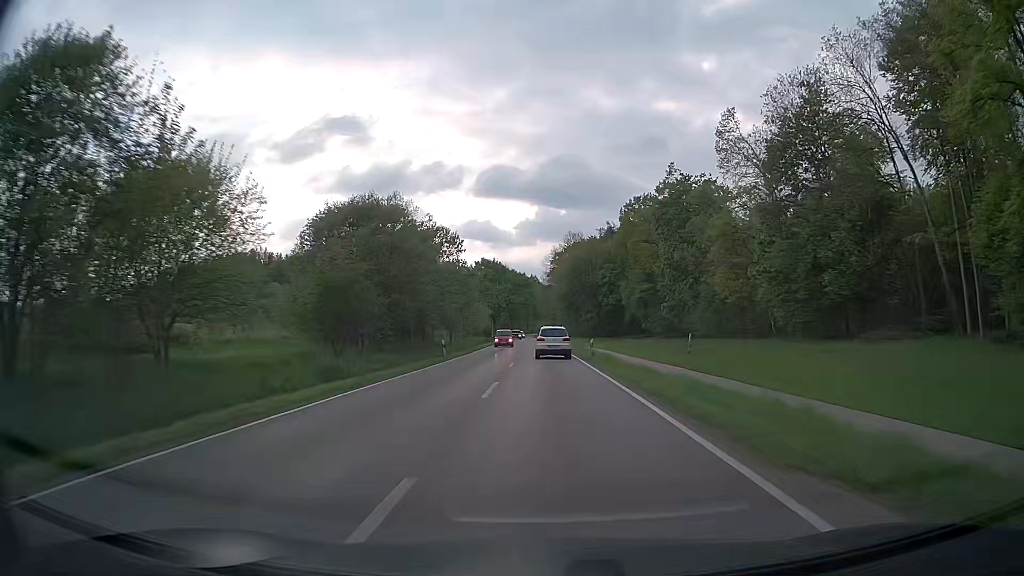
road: secondary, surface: asphalt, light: Day
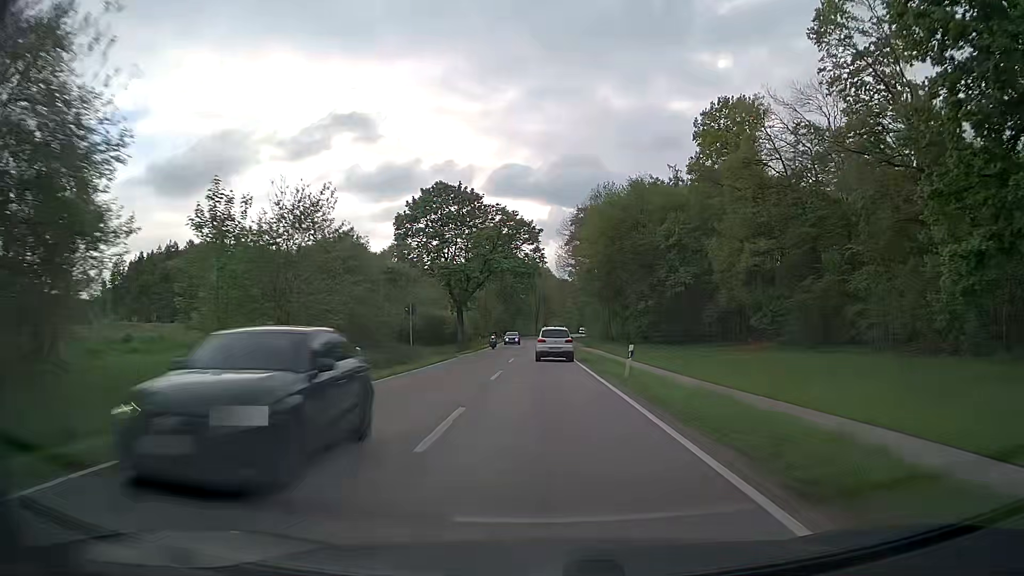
(-0.1, +65.3) m; -1°
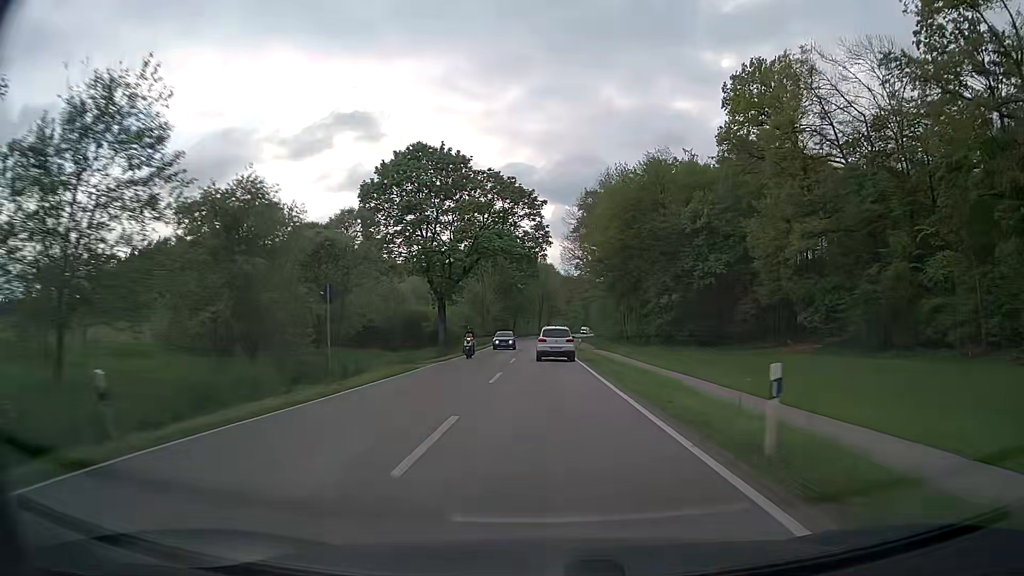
(0.0, +12.9) m; -1°
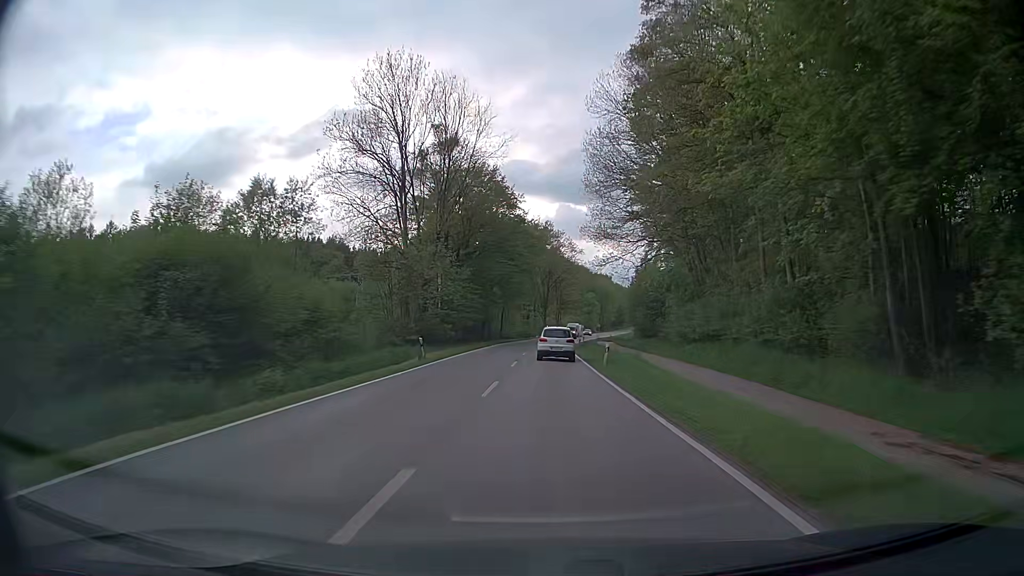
(0.0, +63.1) m; -1°
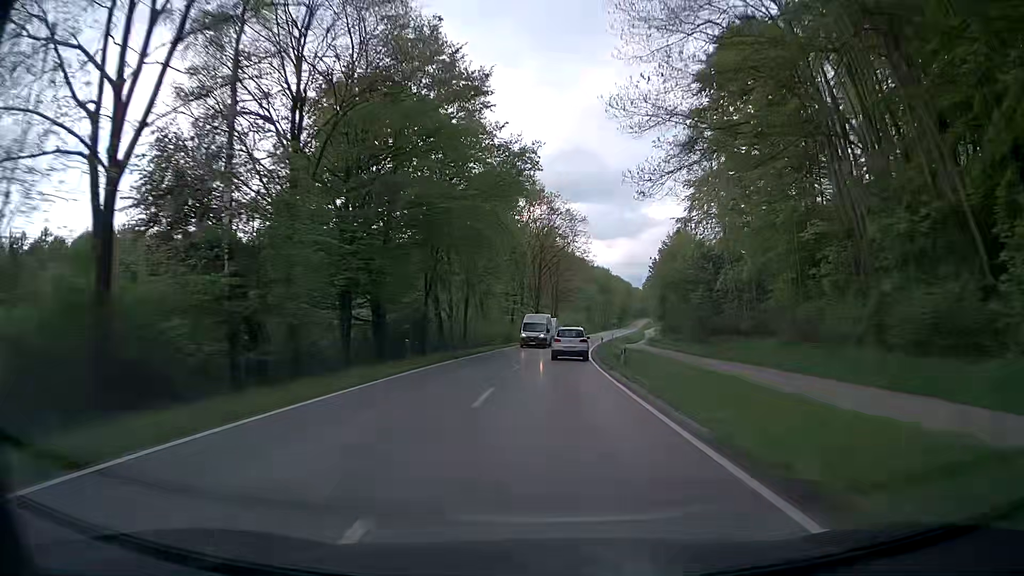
(+0.3, +37.7) m; +2°
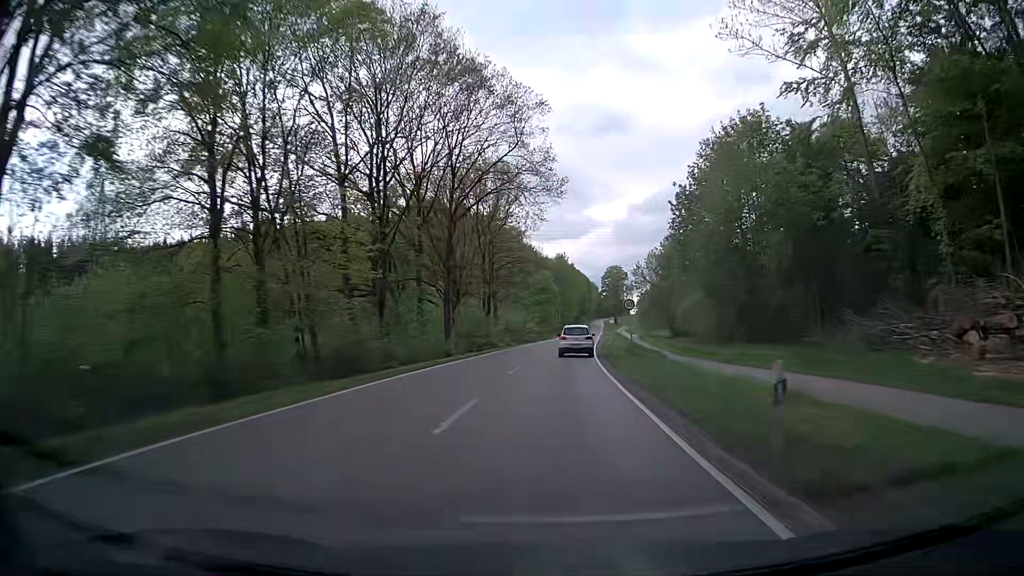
(+1.4, +50.4) m; +4°
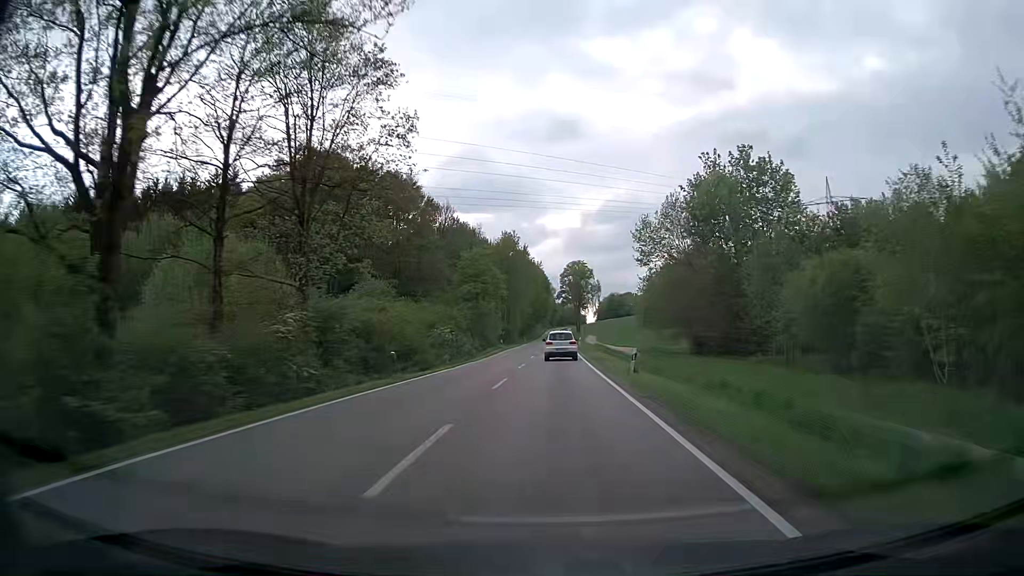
(+2.0, +50.6) m; +3°
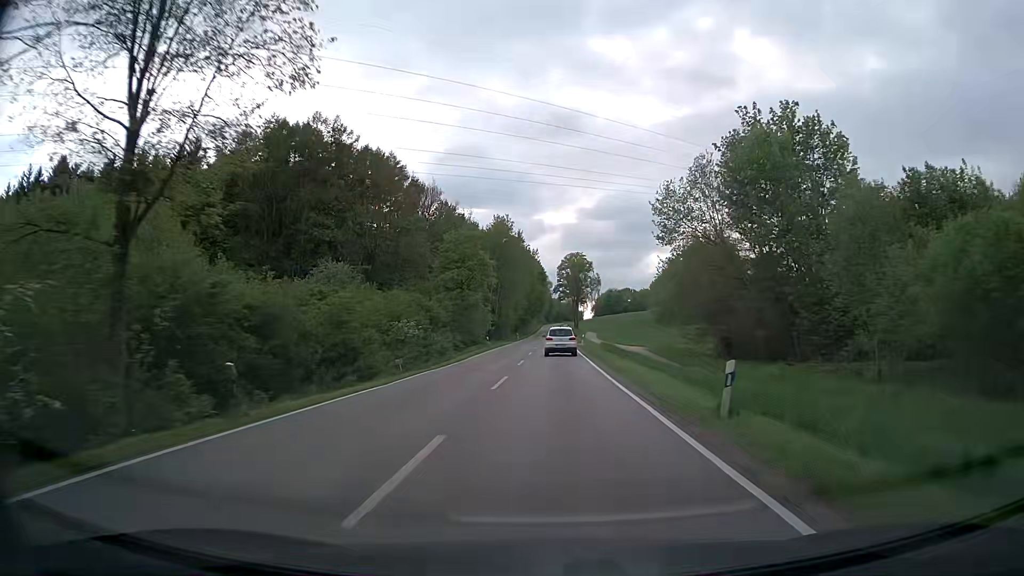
(+0.2, +12.7) m; +1°
(0, +10) (0, +20) (0, +30) (0, +40) (+1, +50) (+1, +60) (+1, +70) (+1, +80) (+1, +90) (+2, +100) m
